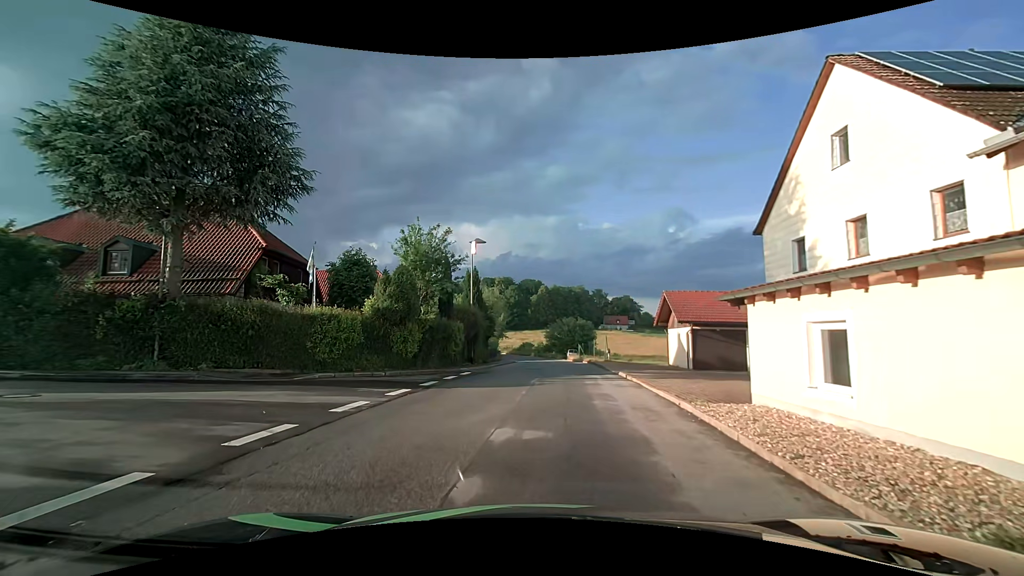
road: residential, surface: asphalt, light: Day
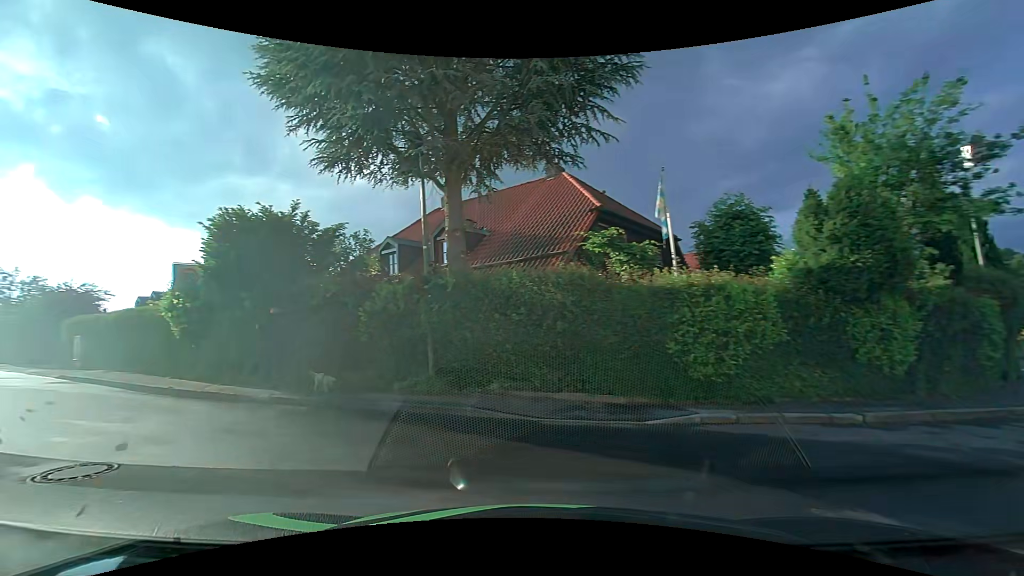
(-2.7, +10.0) m; -42°
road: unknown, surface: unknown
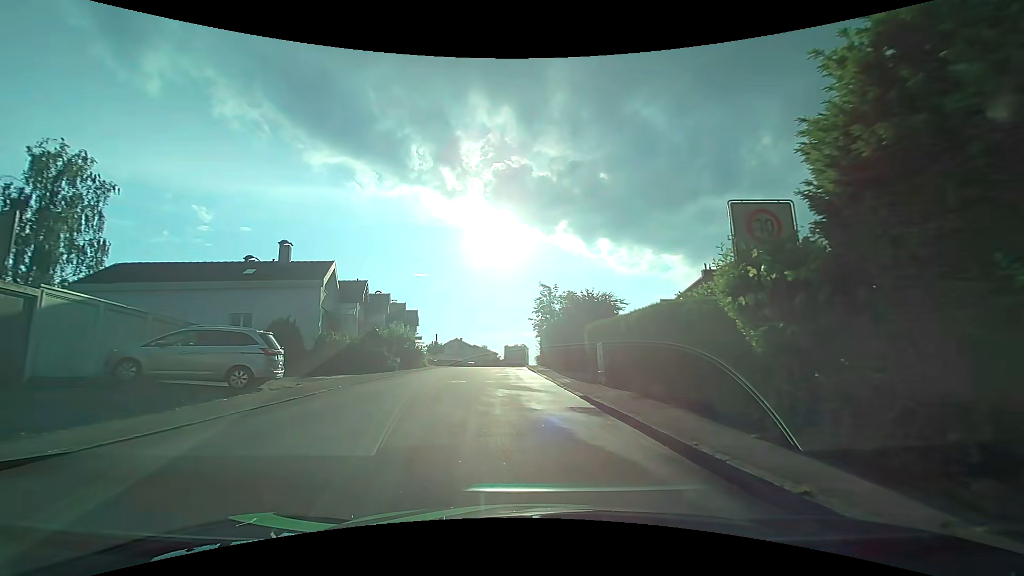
(-4.7, +7.8) m; -52°
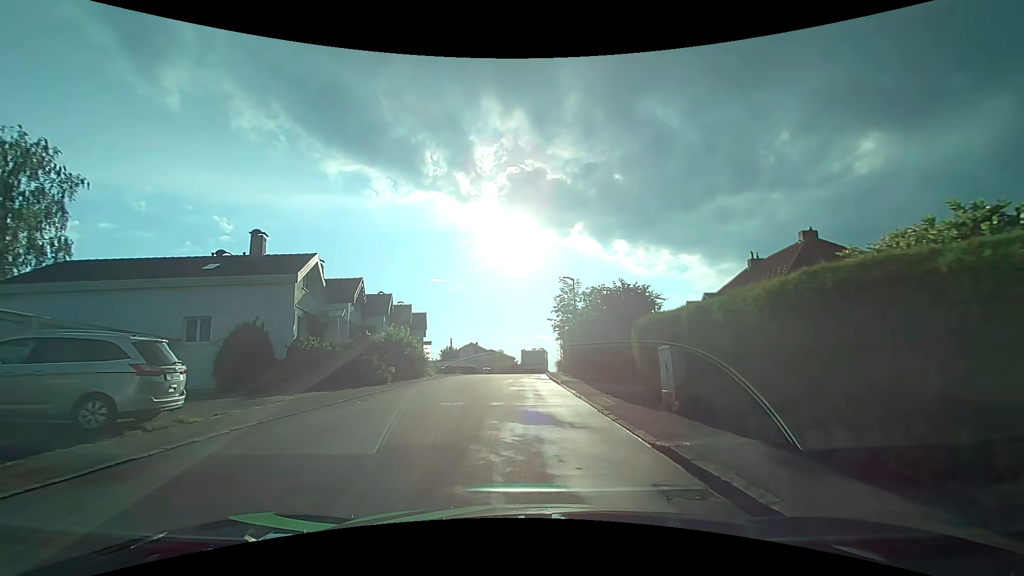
(-0.1, +5.4) m; -2°
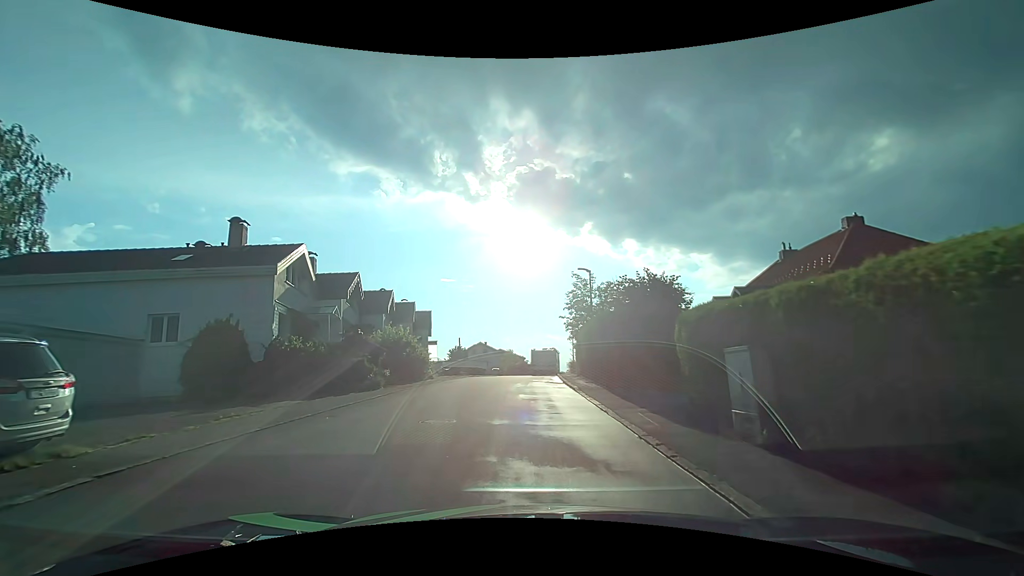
(-0.1, +2.9) m; -1°
